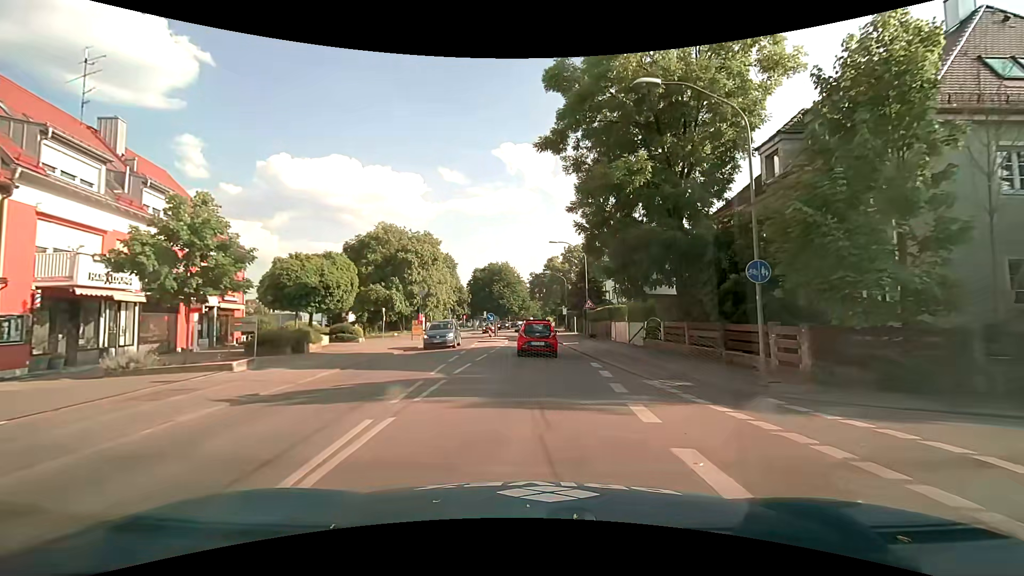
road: secondary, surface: asphalt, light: Day
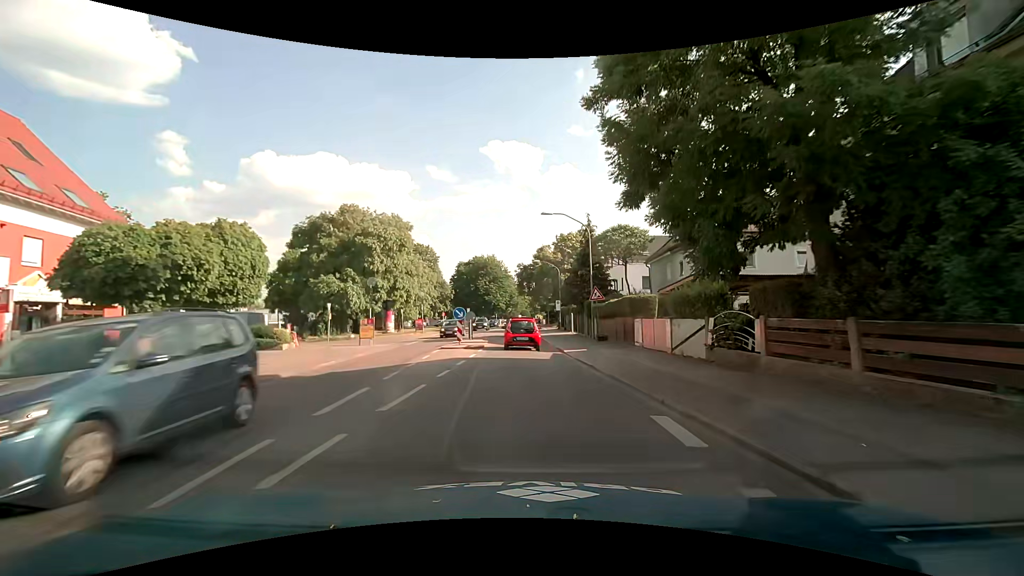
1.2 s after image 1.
(+0.1, +10.3) m; +2°
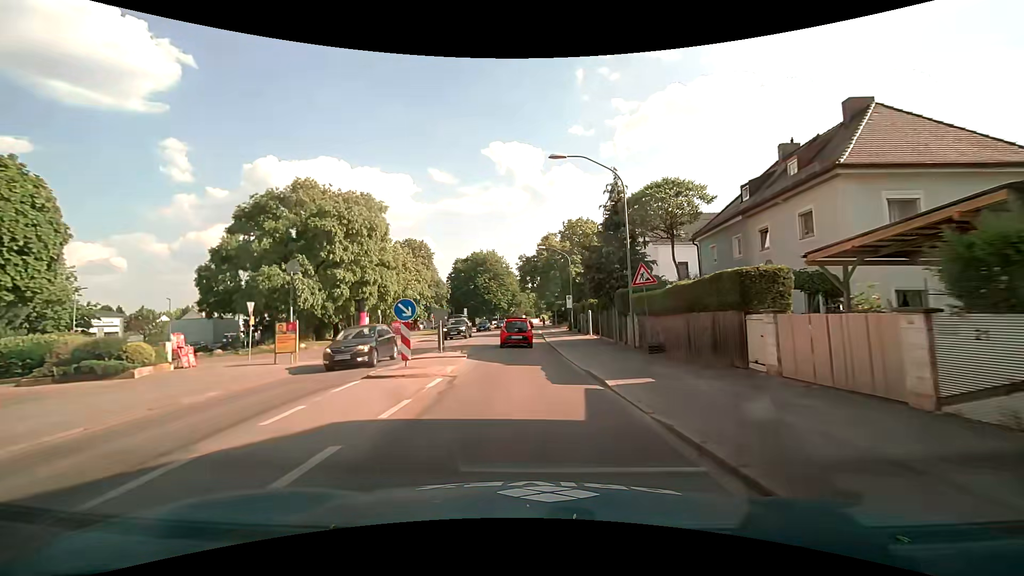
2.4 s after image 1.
(-0.1, +11.1) m; -2°
(0, +10) (0, +20) (0, +30) (0, +40) (0, +50) (0, +60) (0, +70) (0, +80) (+1, +90) (+2, +100) m
